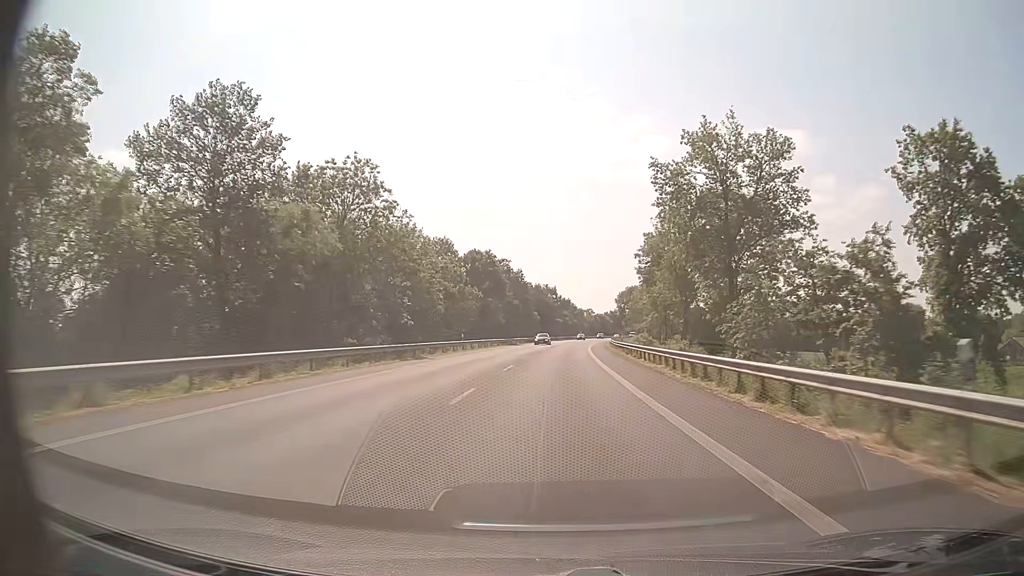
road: primary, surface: asphalt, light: Day
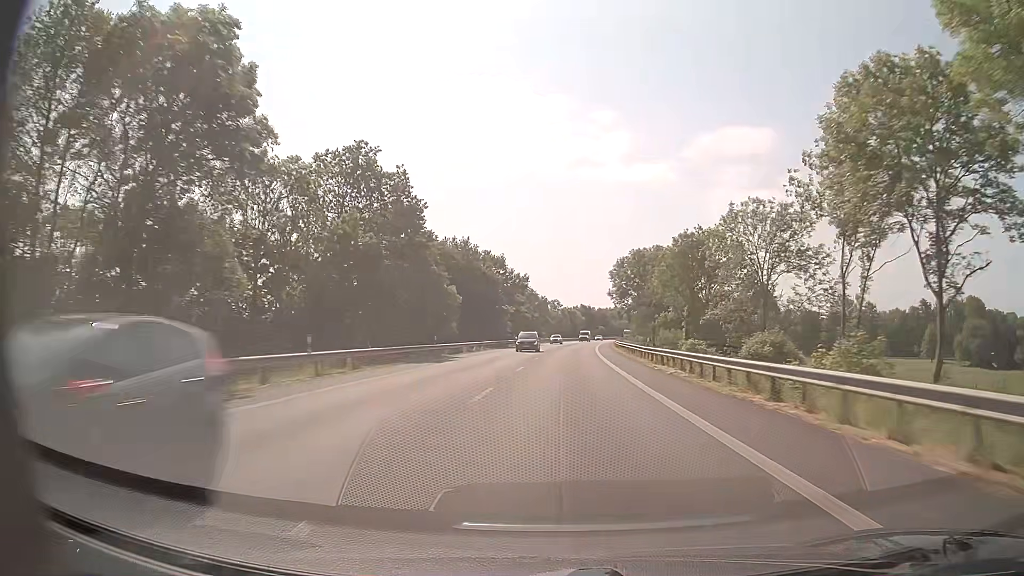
(+2.6, +72.5) m; +4°
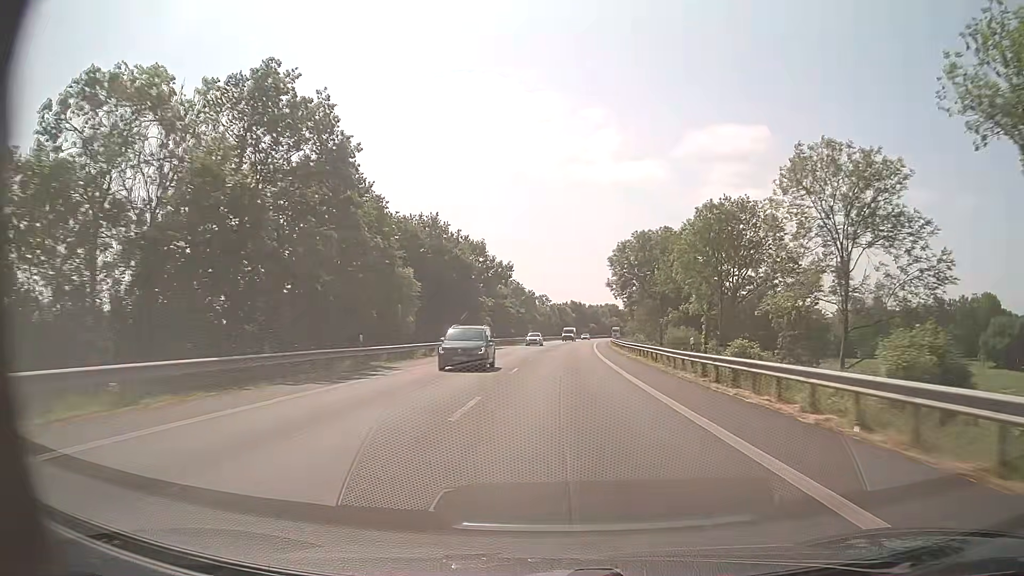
(+0.2, +14.6) m; +1°
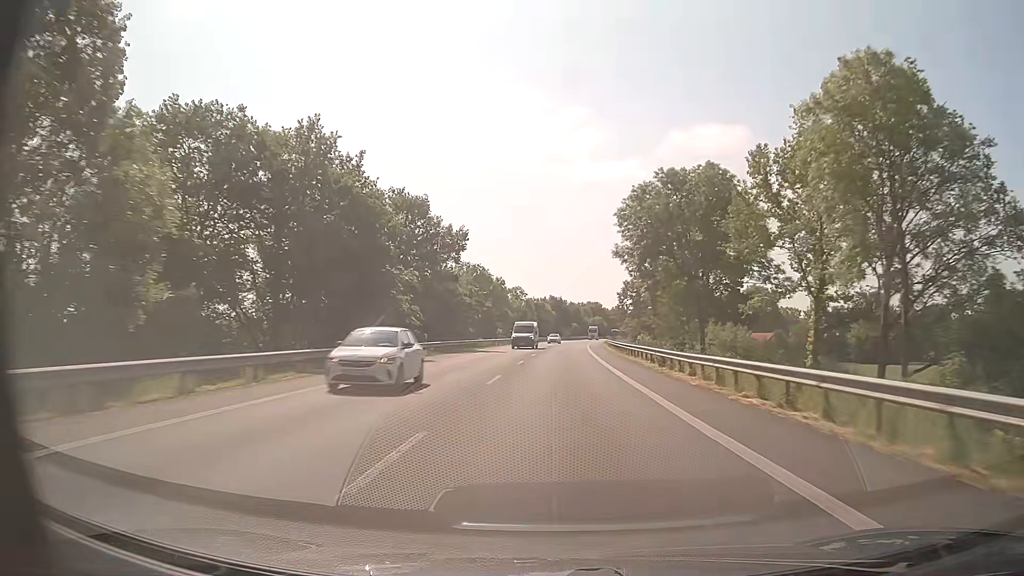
(+0.5, +29.4) m; +2°
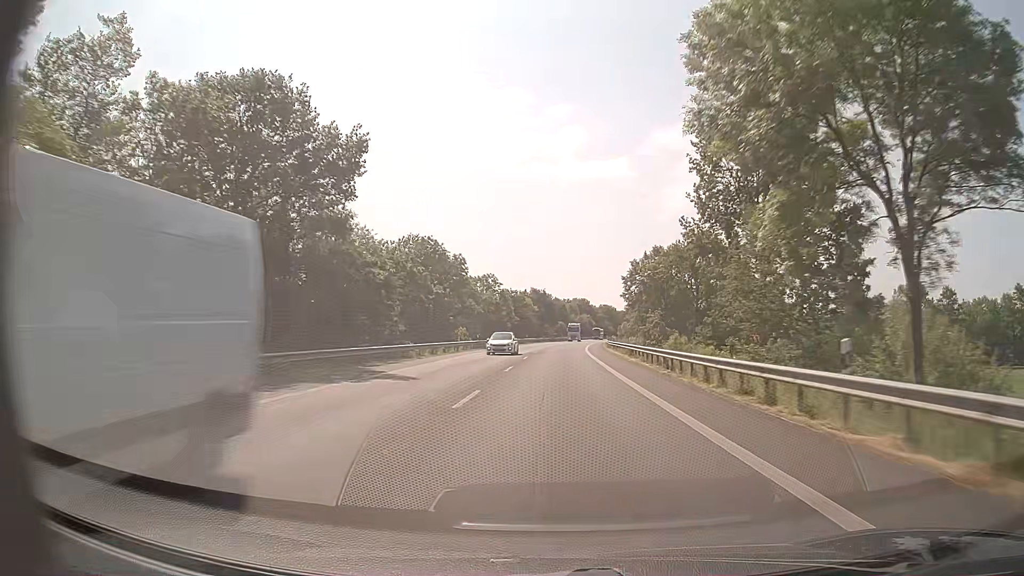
(+0.3, +29.5) m; +1°
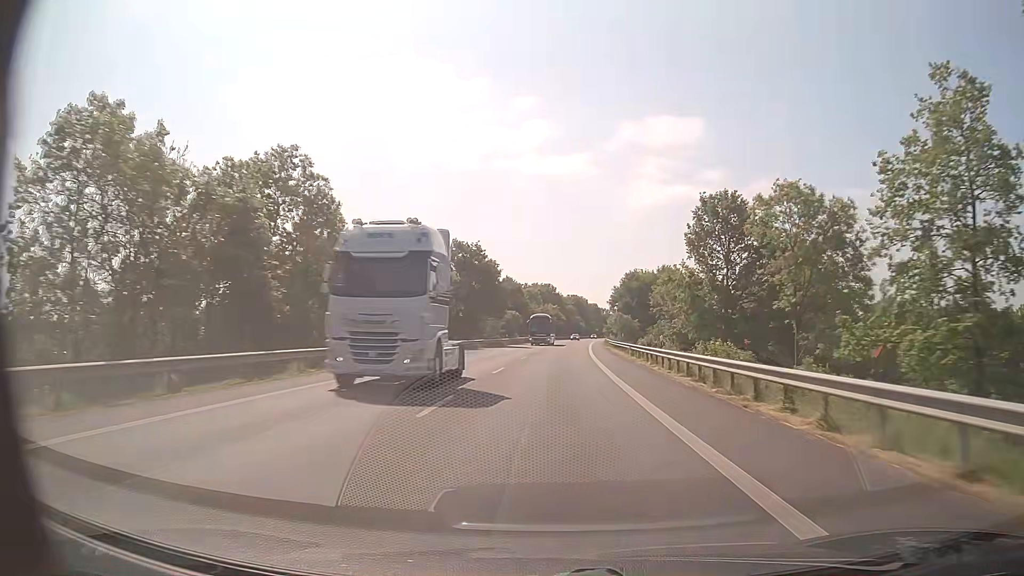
(+2.3, +74.4) m; +3°
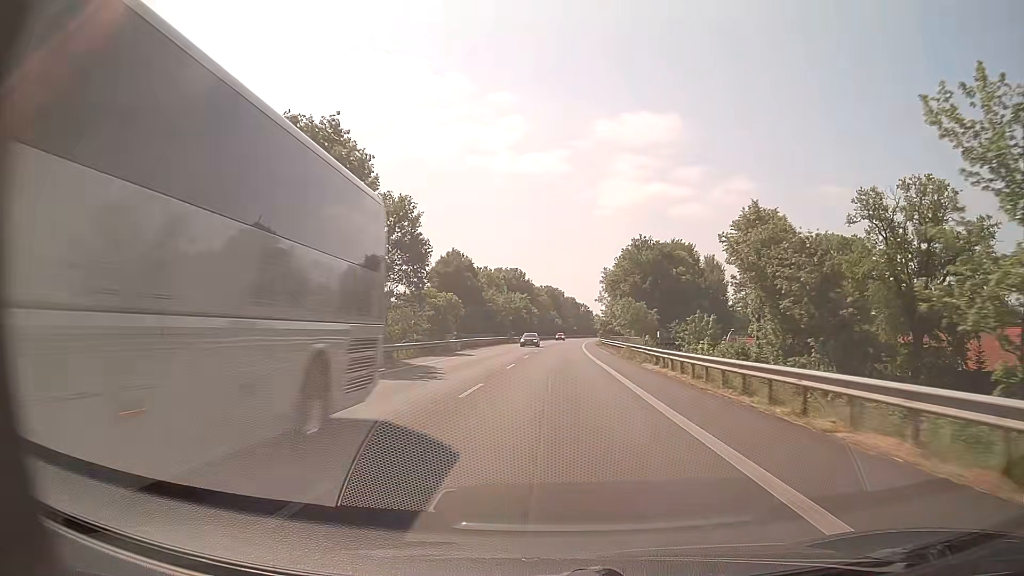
(+0.8, +45.0) m; +2°
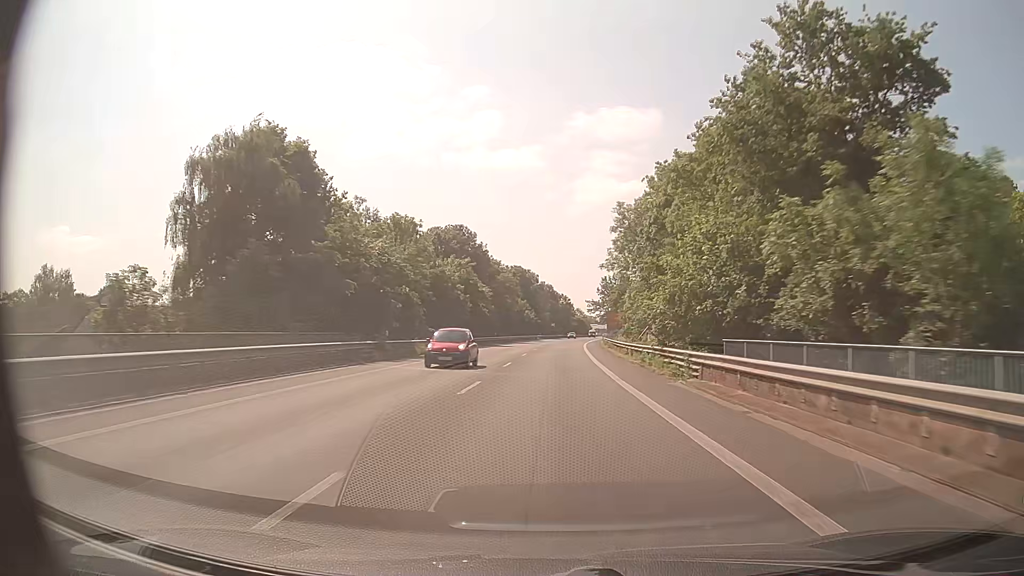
(+1.3, +60.2) m; +2°
(0, +10) (0, +20) (0, +30) (+1, +40) (+1, +50) (+1, +60) (+2, +70) (+3, +80) (+3, +90) (+4, +100) m
